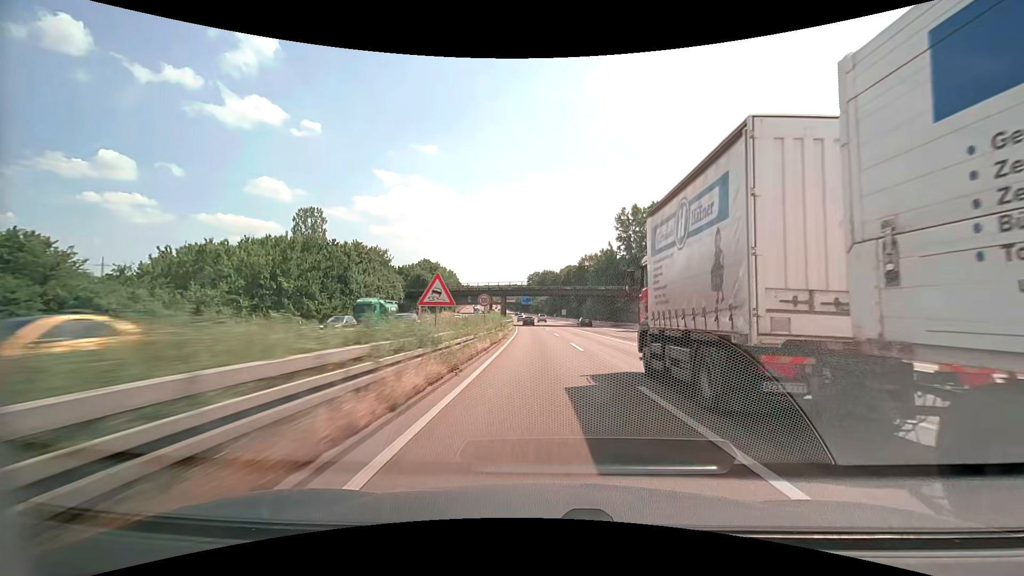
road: motorway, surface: asphalt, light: Day
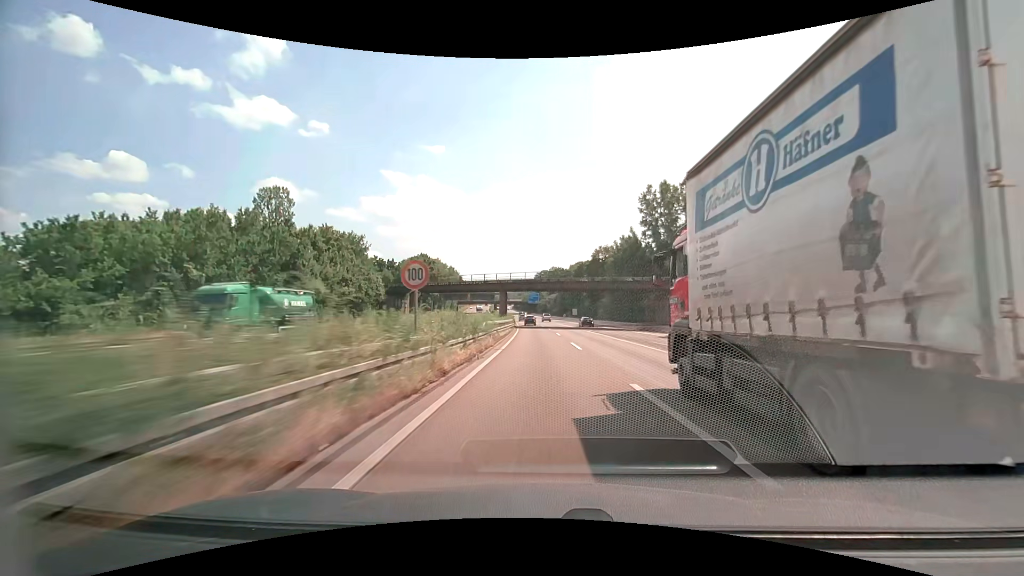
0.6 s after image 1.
(-0.1, +17.2) m; -1°
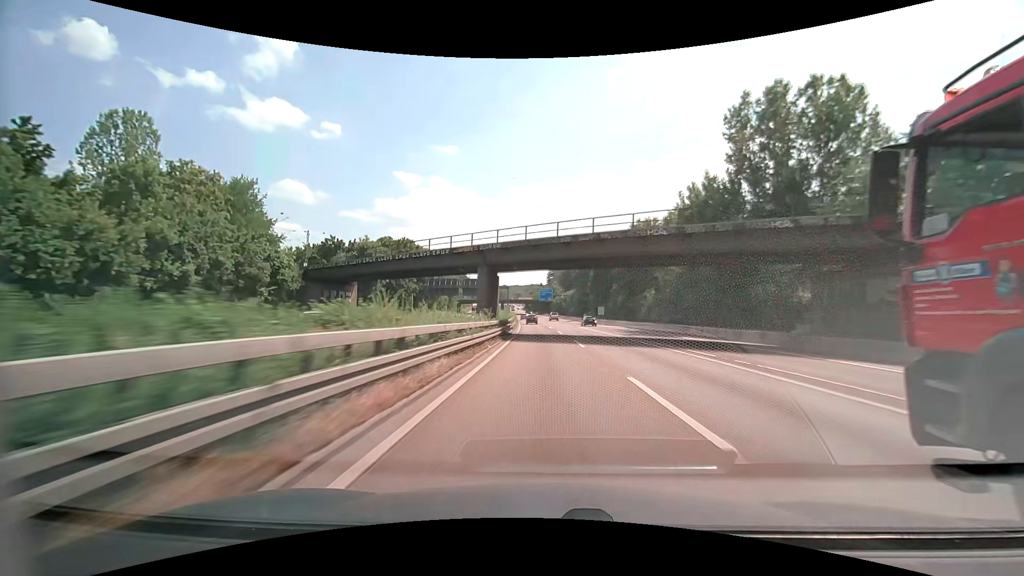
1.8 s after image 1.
(-0.4, +34.4) m; -1°
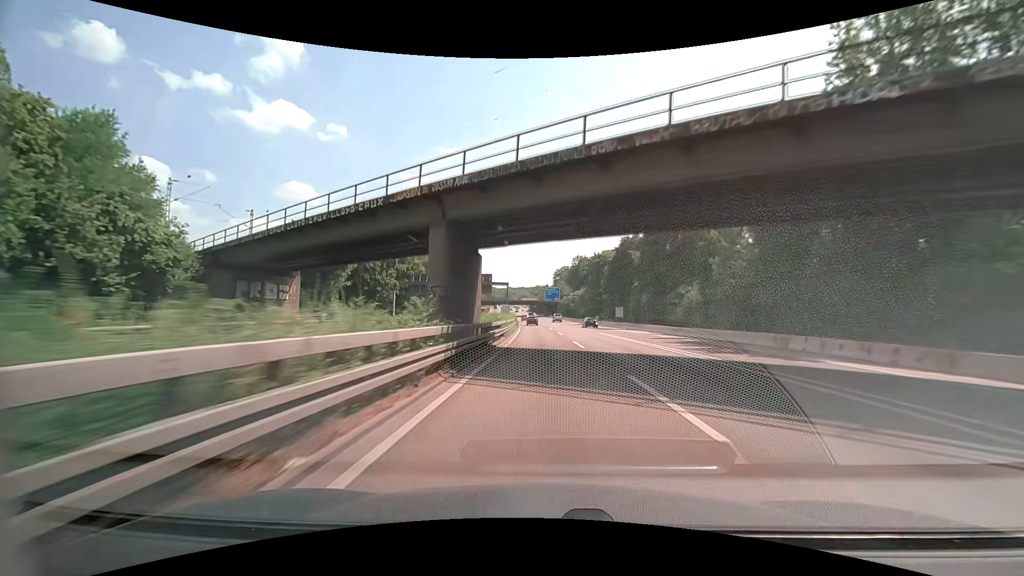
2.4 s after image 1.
(-0.1, +17.2) m; -1°
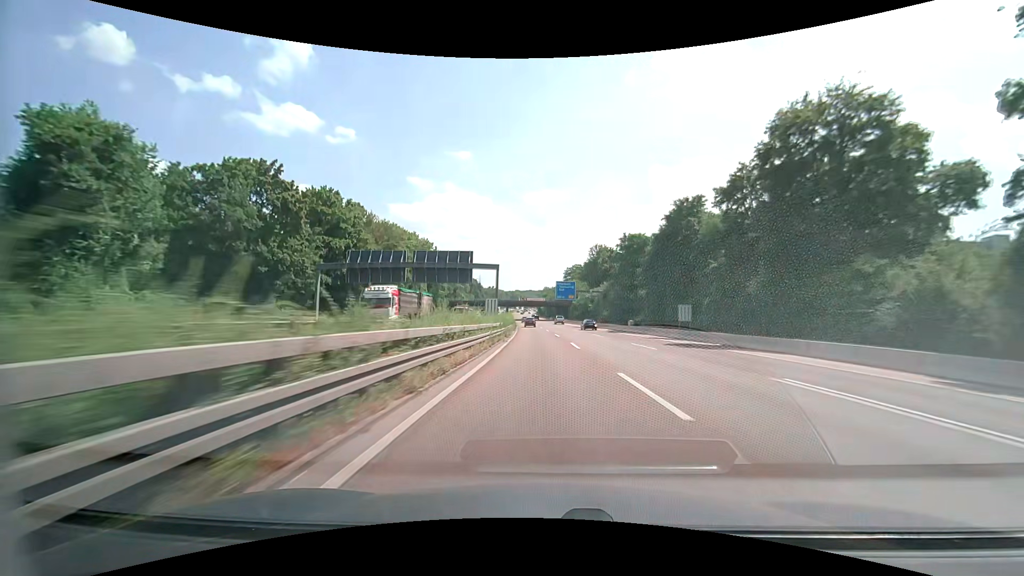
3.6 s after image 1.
(-0.4, +34.5) m; -1°
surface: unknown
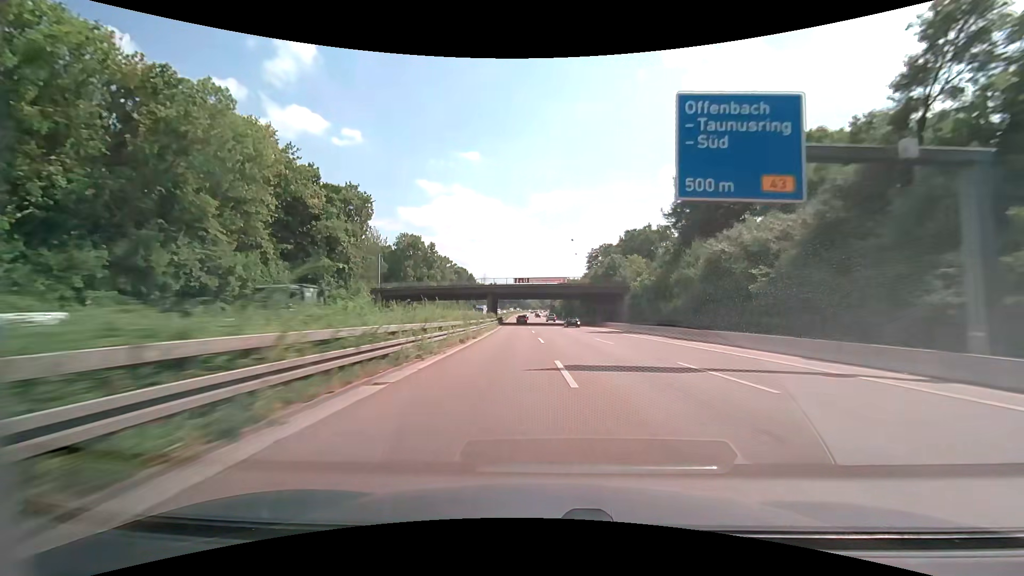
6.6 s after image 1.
(-1.6, +86.1) m; -1°
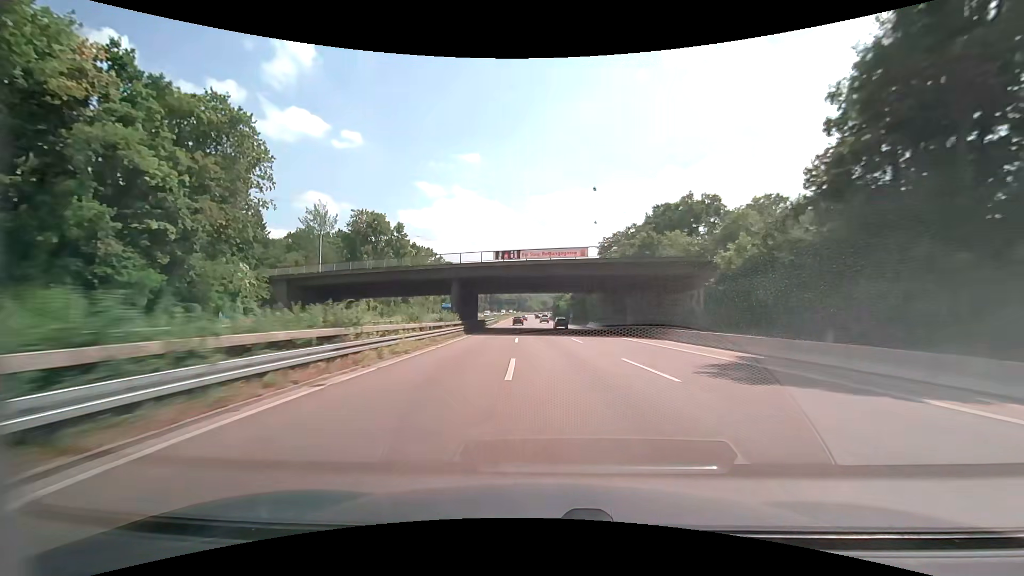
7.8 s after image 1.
(+0.1, +34.2) m; 0°
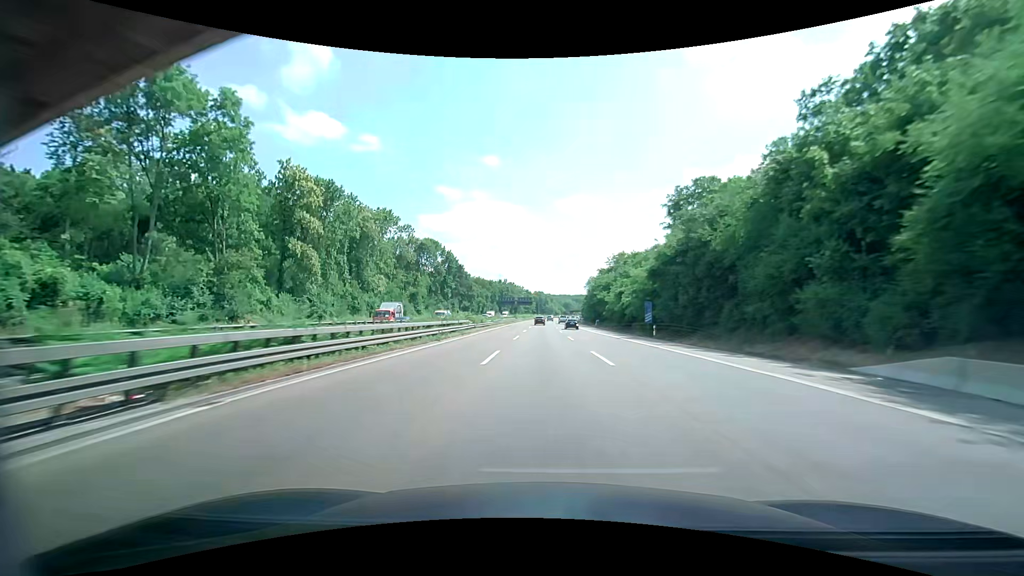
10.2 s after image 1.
(-1.8, +67.8) m; -3°
(0, +10) (0, +20) (0, +30) (0, +40) (+1, +50) (+1, +60) (+1, +70) (+1, +80) (+2, +90) (+2, +100) m
